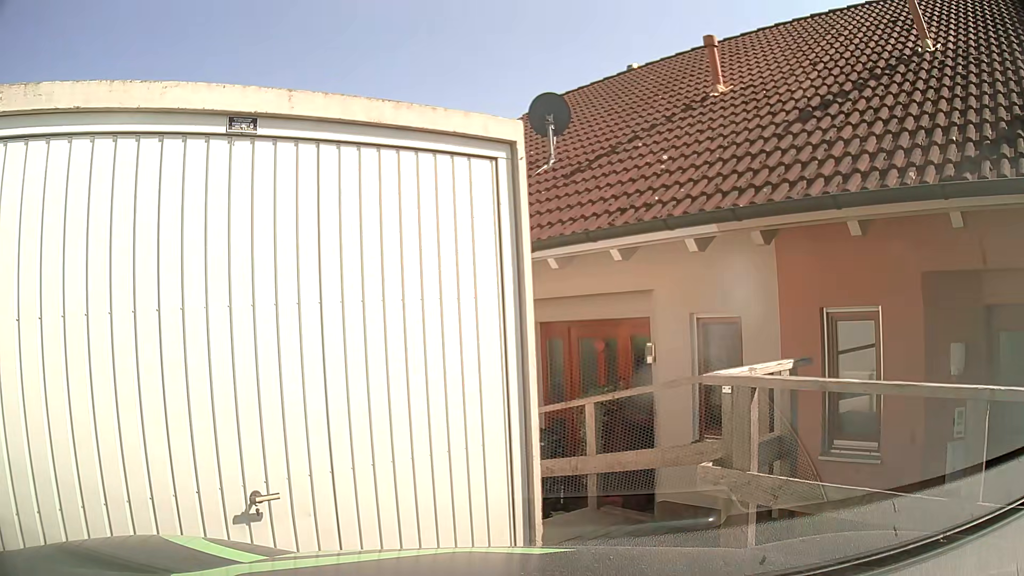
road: residential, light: Day
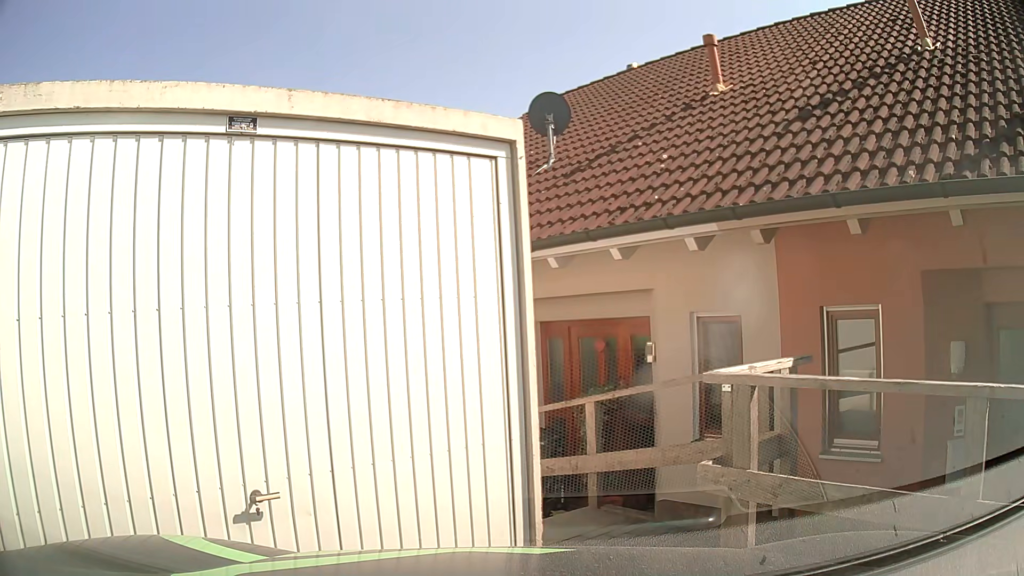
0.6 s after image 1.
(0.0, 0.0) m; 0°
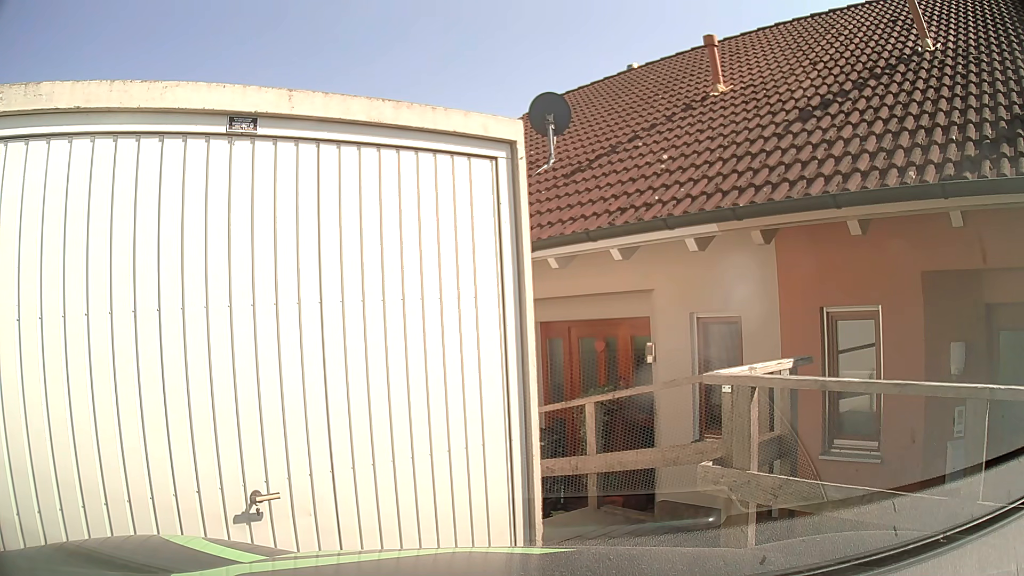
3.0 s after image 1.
(0.0, 0.0) m; 0°
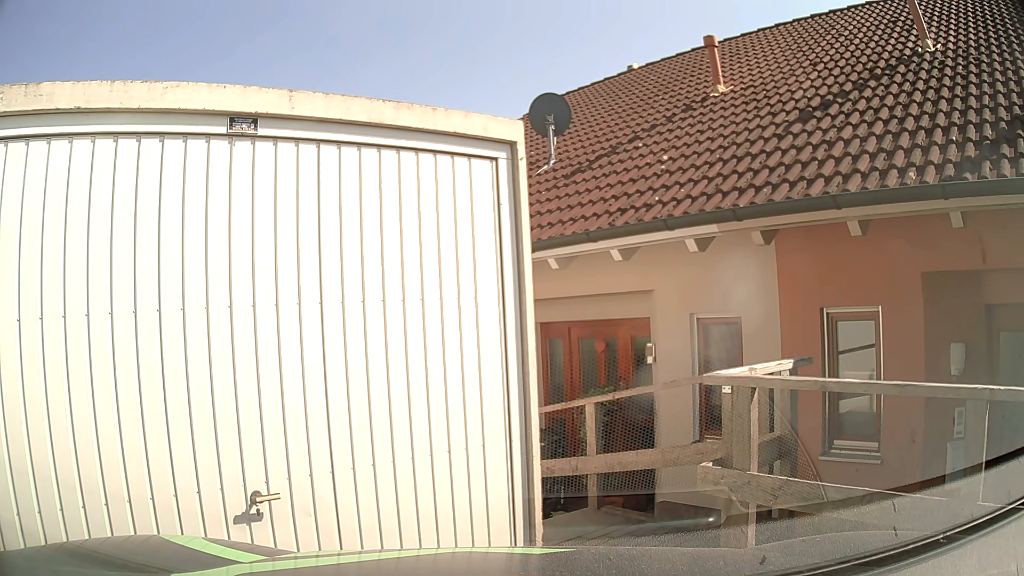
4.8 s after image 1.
(0.0, 0.0) m; 0°
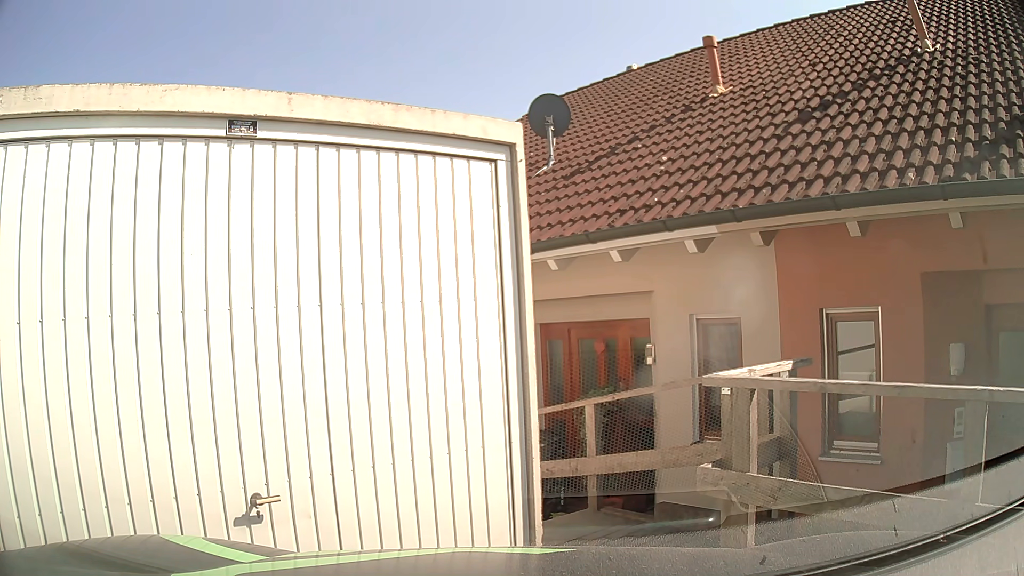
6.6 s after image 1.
(0.0, 0.0) m; 0°
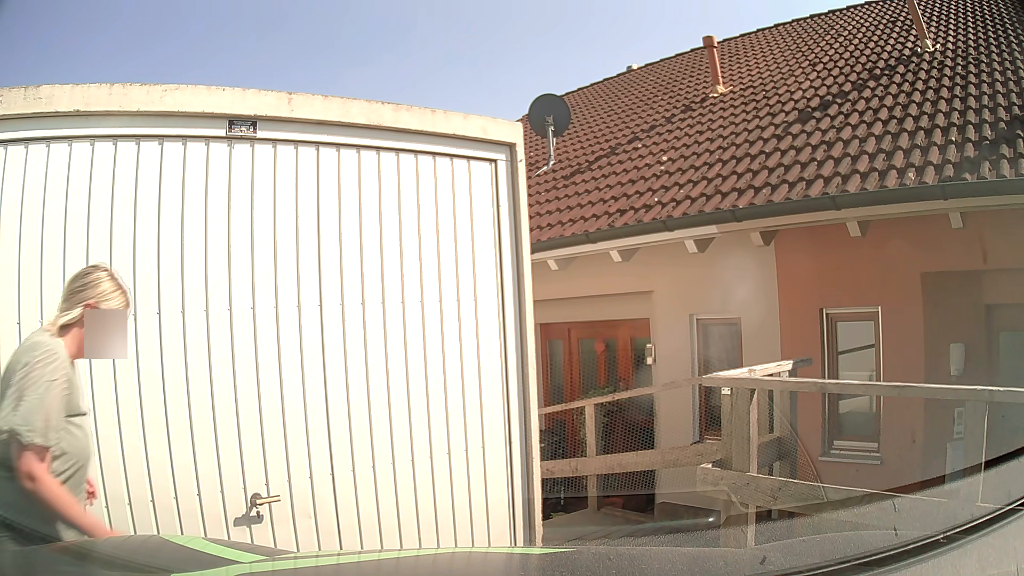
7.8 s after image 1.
(0.0, 0.0) m; 0°
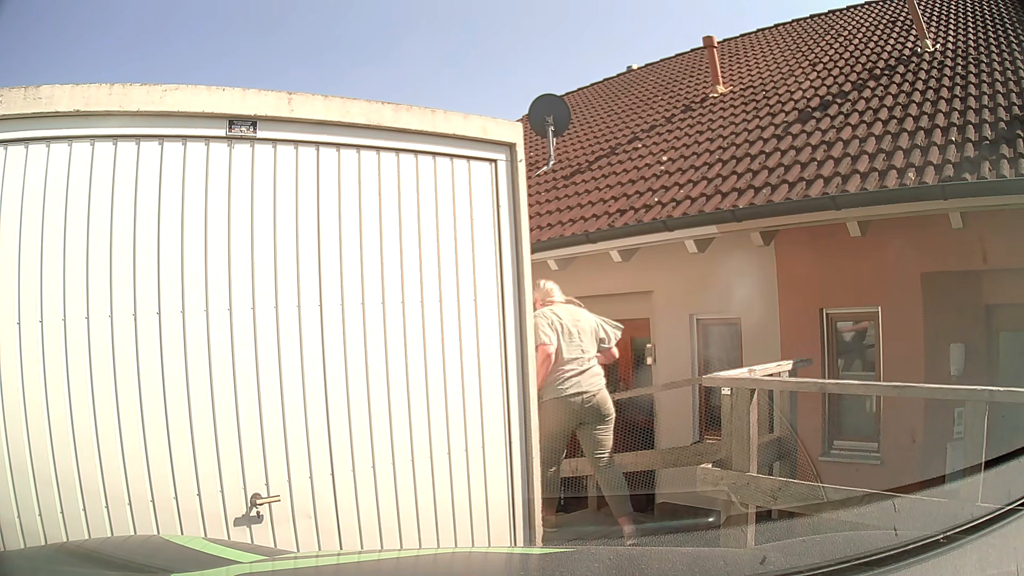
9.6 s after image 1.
(0.0, 0.0) m; 0°
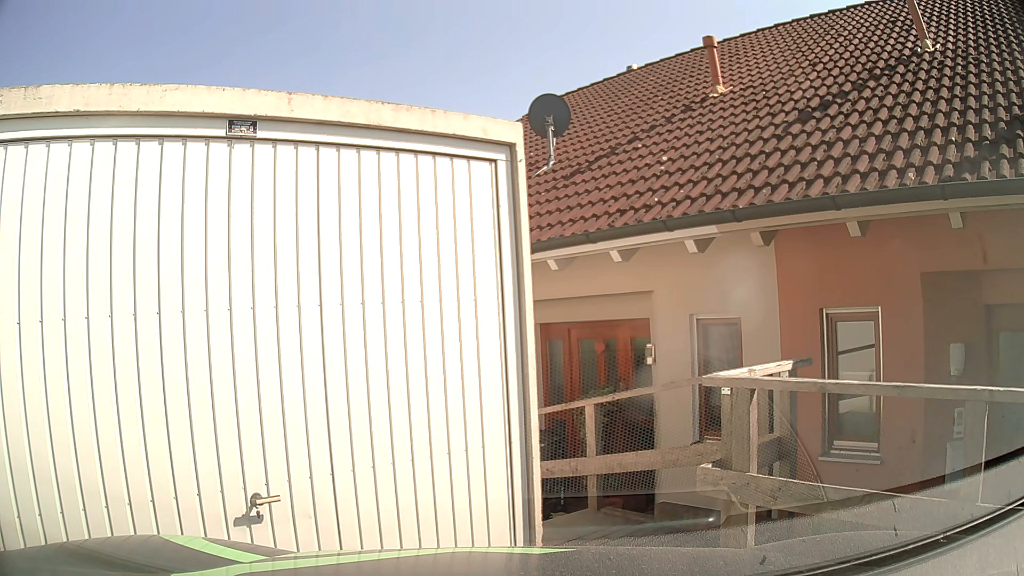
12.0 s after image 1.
(0.0, +0.1) m; 0°
